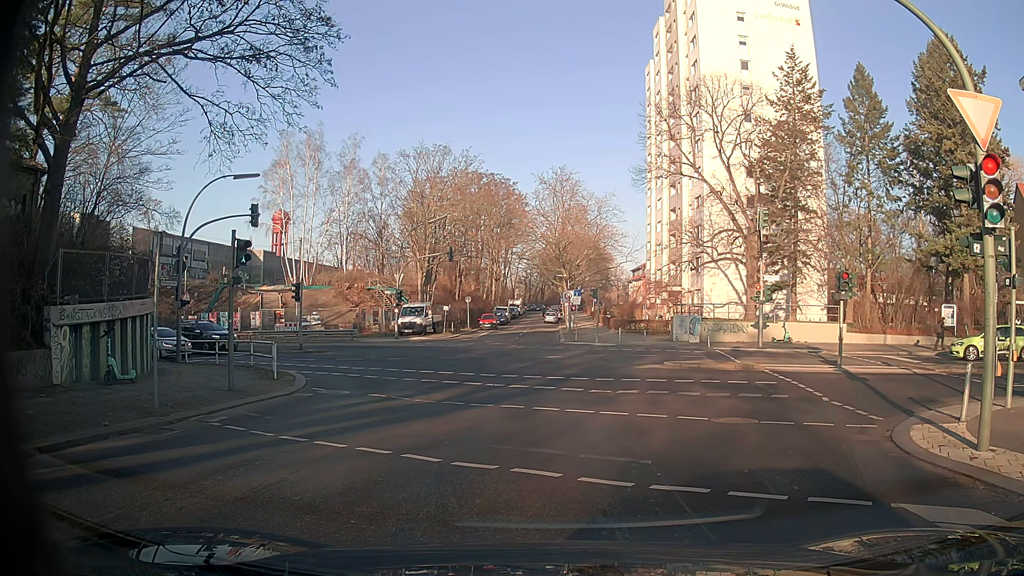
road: tertiary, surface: asphalt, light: Day
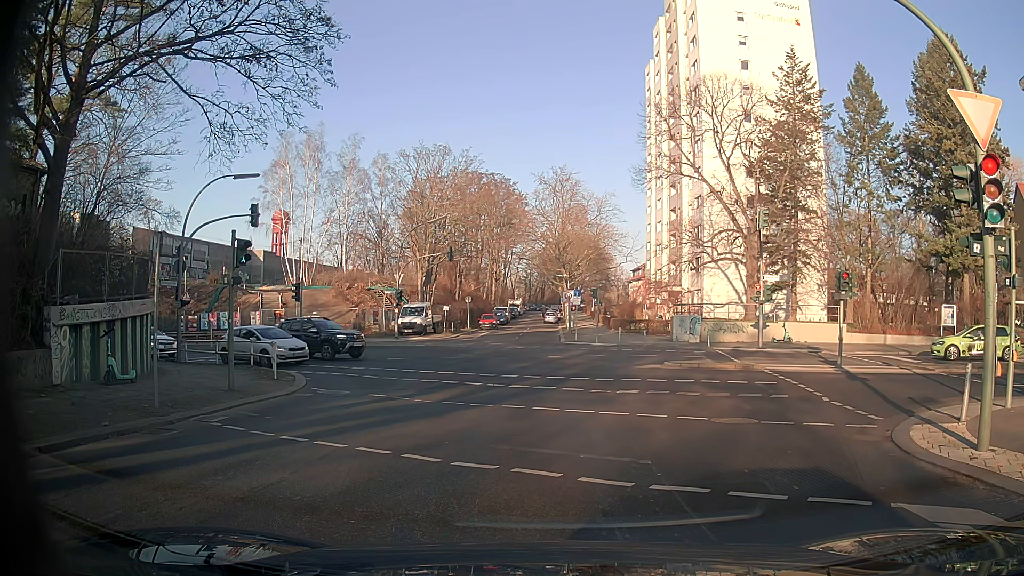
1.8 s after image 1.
(0.0, 0.0) m; 0°
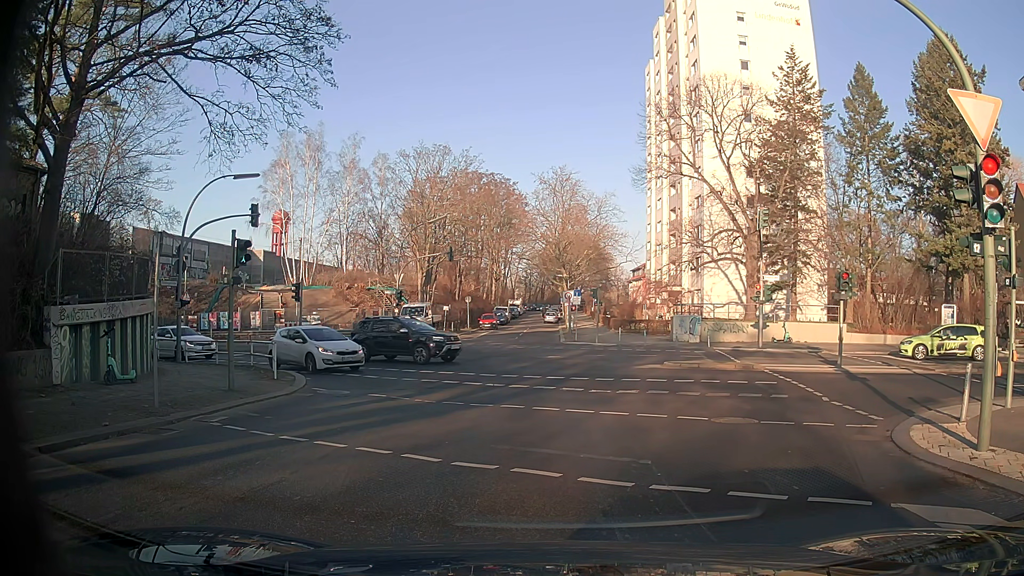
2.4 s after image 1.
(0.0, 0.0) m; 0°
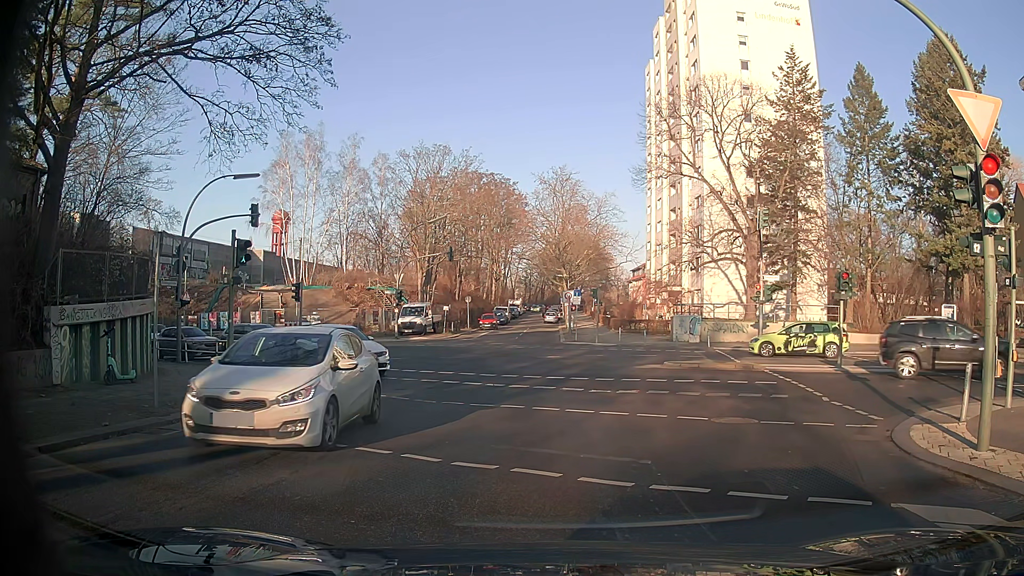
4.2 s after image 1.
(0.0, 0.0) m; 0°
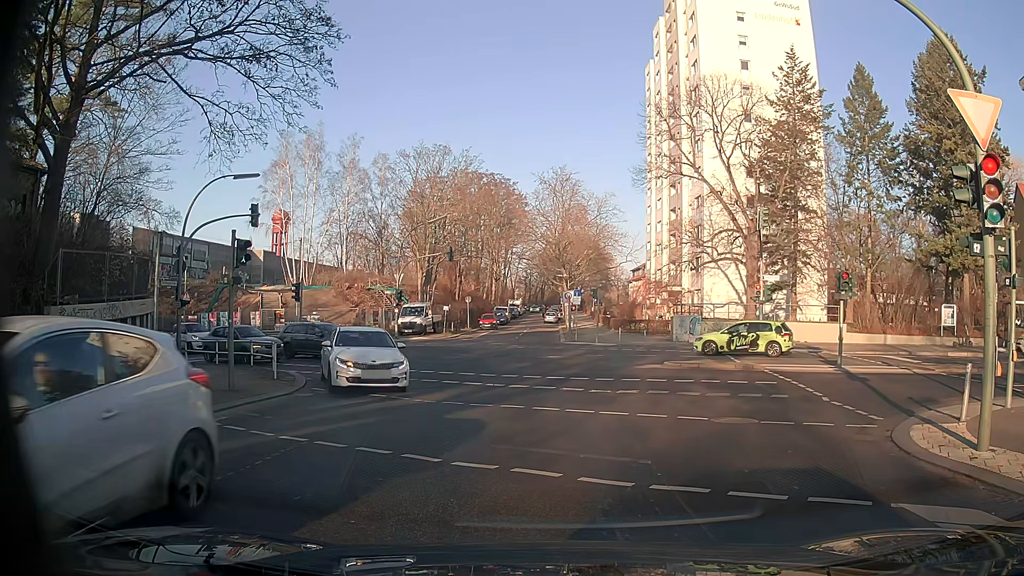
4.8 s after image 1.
(0.0, 0.0) m; 0°
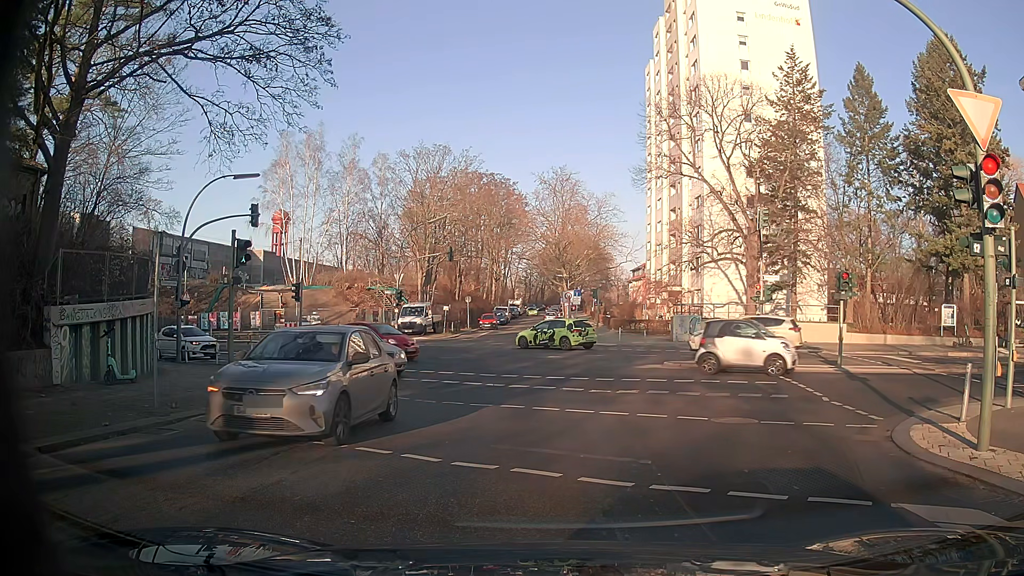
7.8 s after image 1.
(0.0, 0.0) m; 0°
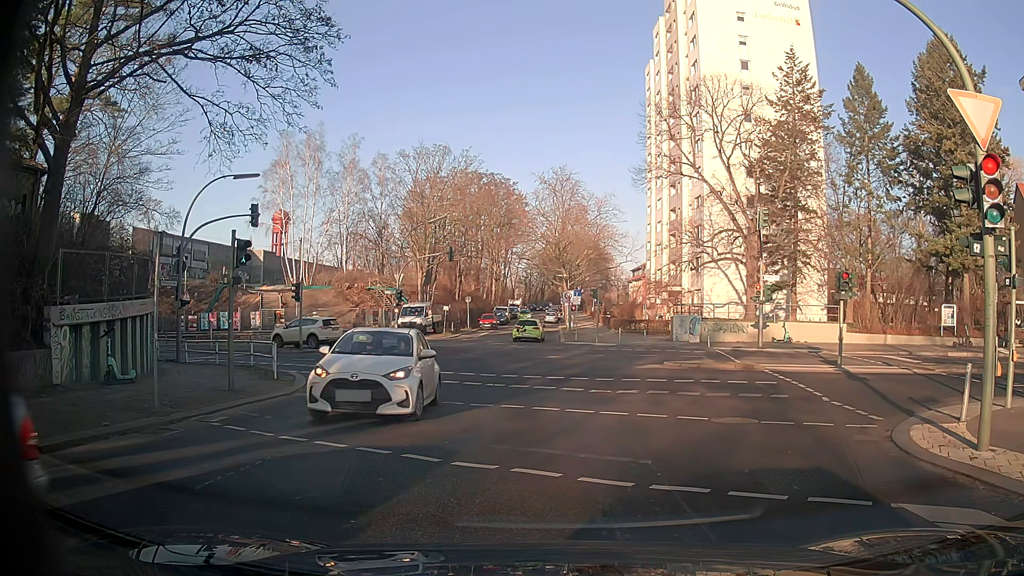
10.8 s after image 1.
(0.0, 0.0) m; 0°
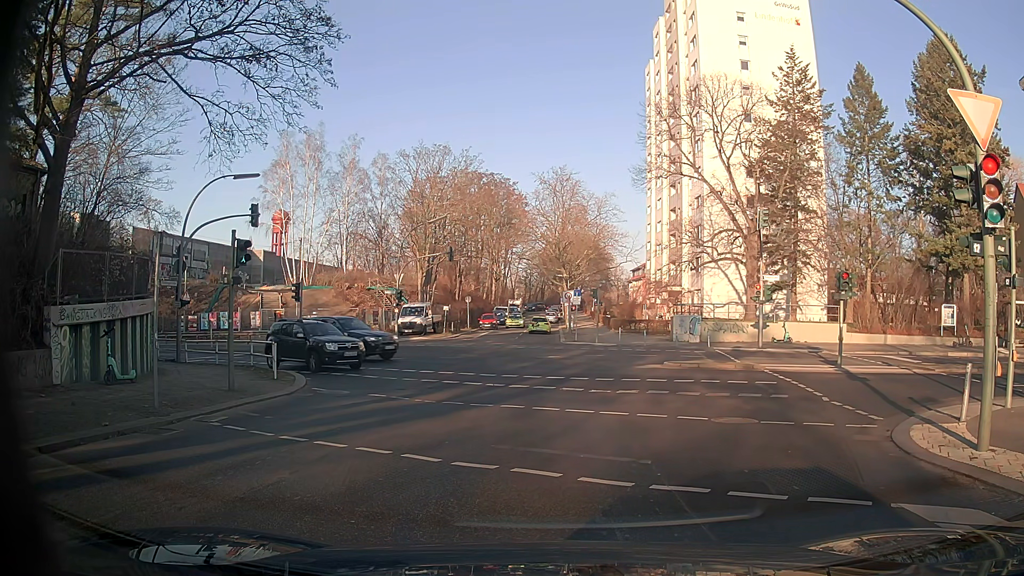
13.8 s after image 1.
(0.0, 0.0) m; 0°
(0, +10) (-1, +20) (-3, +30) (-10, +37) (-19, +40) (-29, +42) (-39, +44) (-49, +45) (-59, +46) (-69, +46) m
